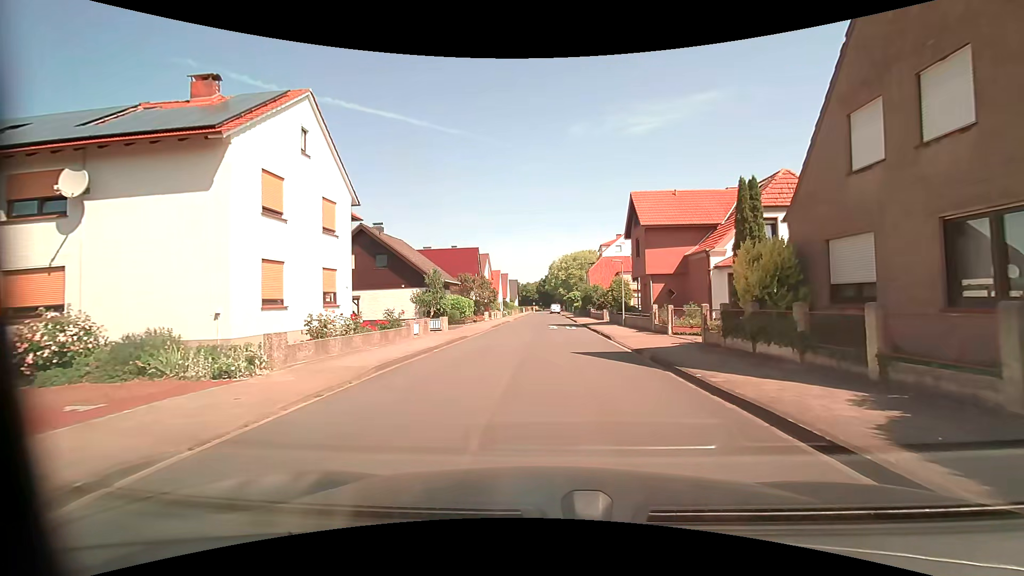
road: residential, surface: asphalt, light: Day
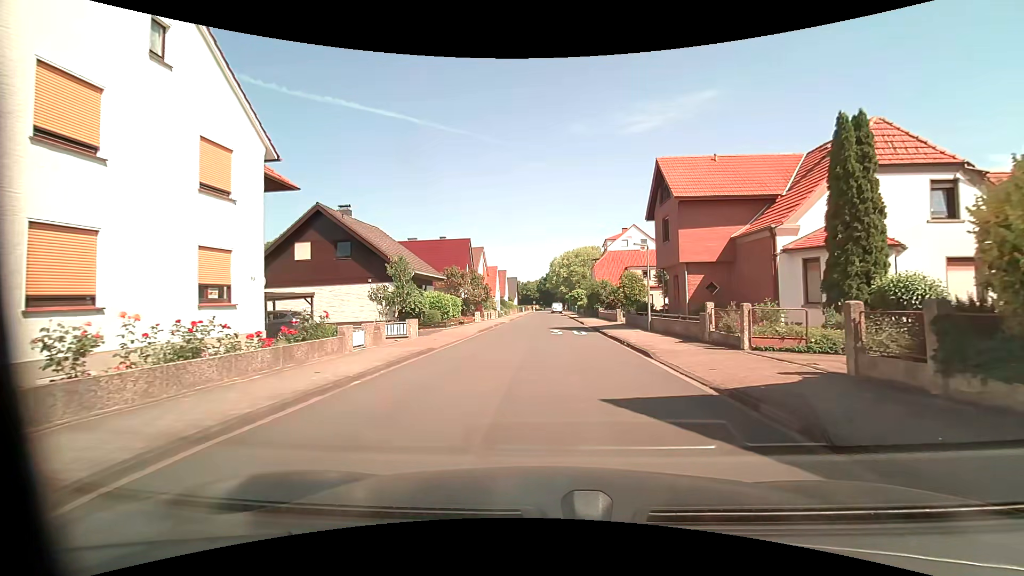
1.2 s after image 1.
(0.0, +7.5) m; 0°
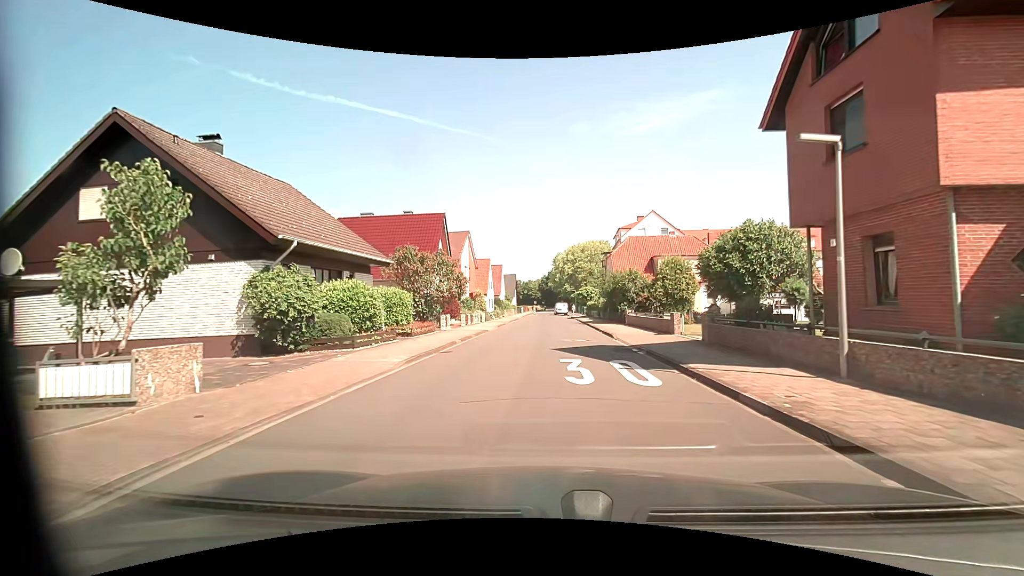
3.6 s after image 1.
(0.0, +15.2) m; 0°
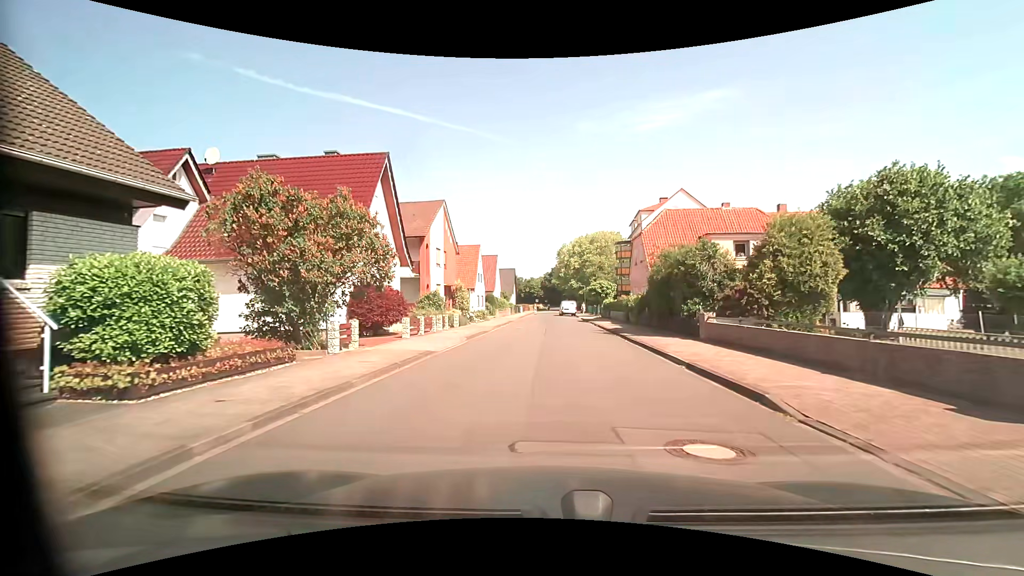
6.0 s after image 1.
(-0.1, +15.4) m; -1°
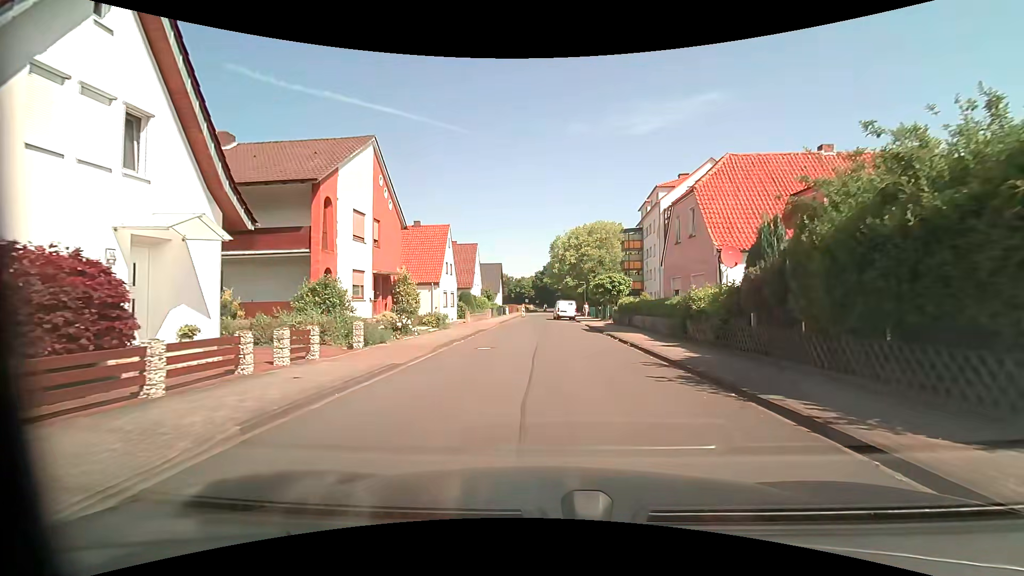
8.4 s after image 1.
(+0.2, +15.2) m; +1°
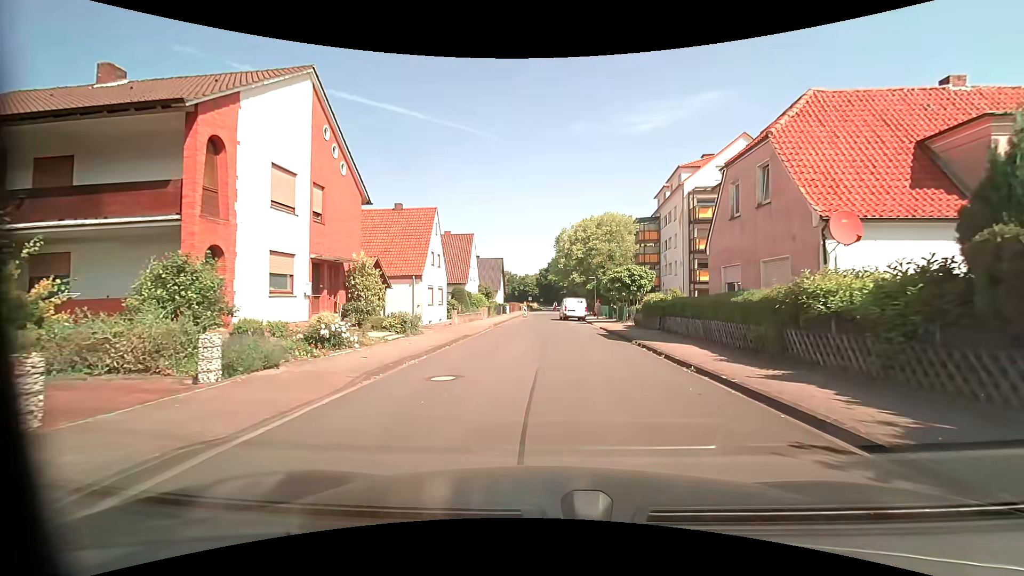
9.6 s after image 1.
(0.0, +7.2) m; -1°
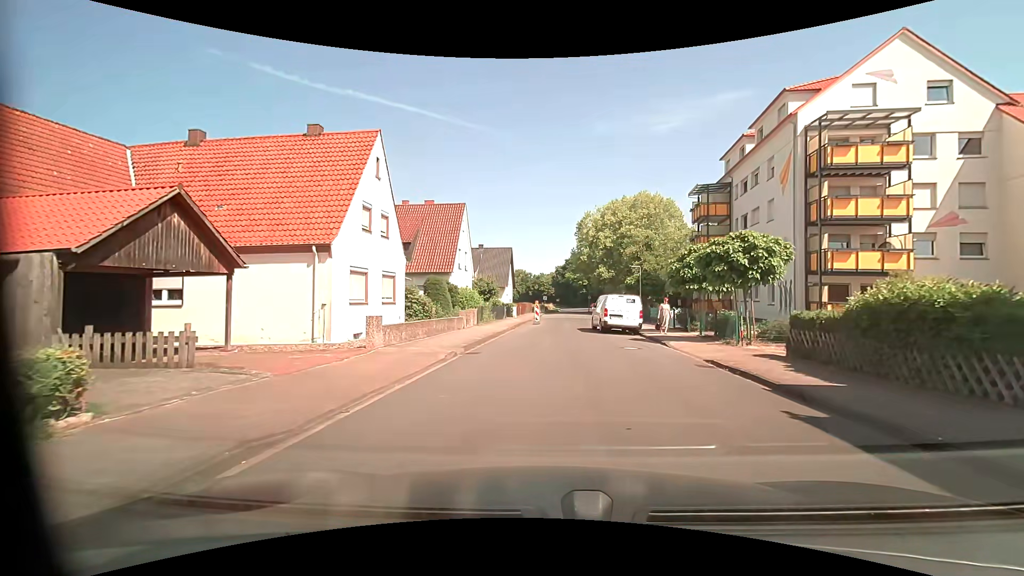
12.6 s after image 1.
(-0.2, +17.2) m; -1°
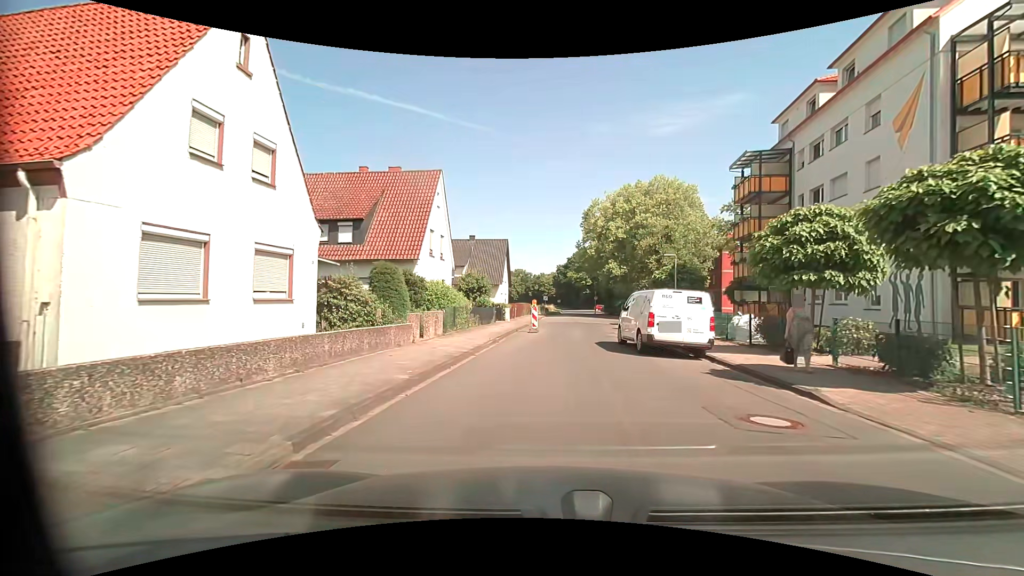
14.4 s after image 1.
(0.0, +10.0) m; 0°
(0, +10) (0, +20) (+1, +30) (+3, +40) (+7, +49) (+16, +53) (+26, +52) (+36, +51) (+46, +50) (+55, +48) m
